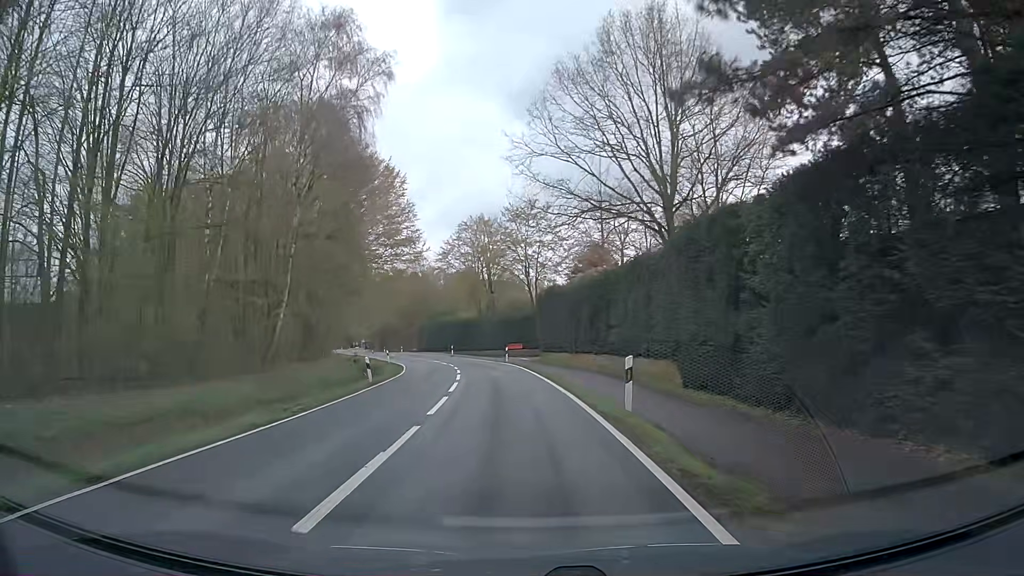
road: secondary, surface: asphalt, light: Day
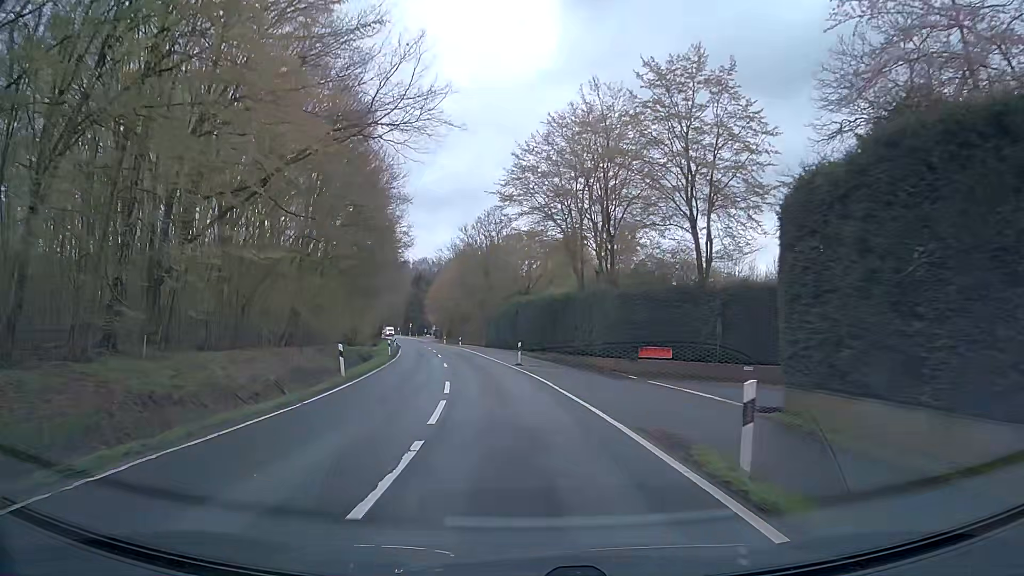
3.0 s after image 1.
(-2.5, +37.7) m; -8°
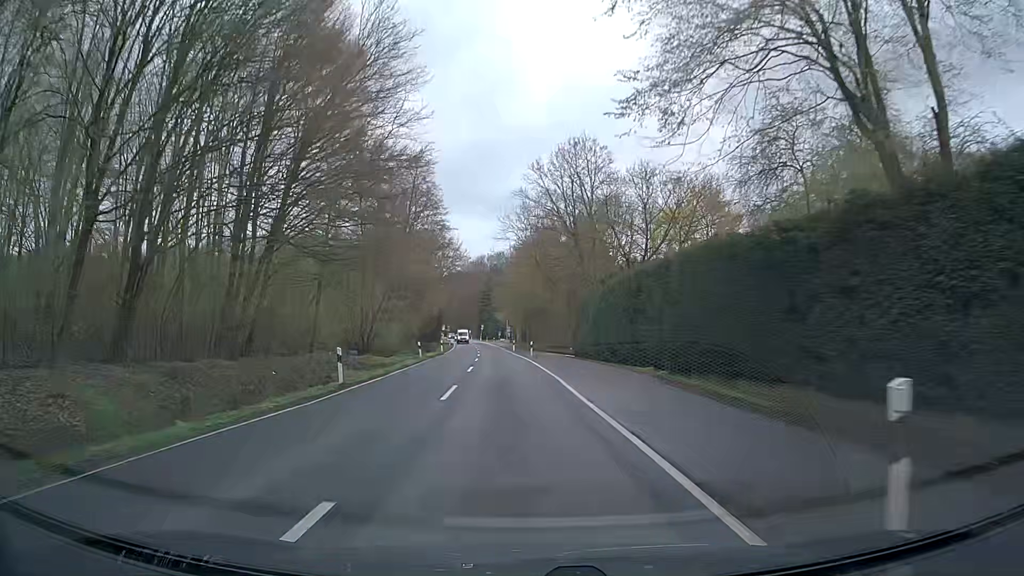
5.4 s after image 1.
(-1.9, +30.2) m; -7°
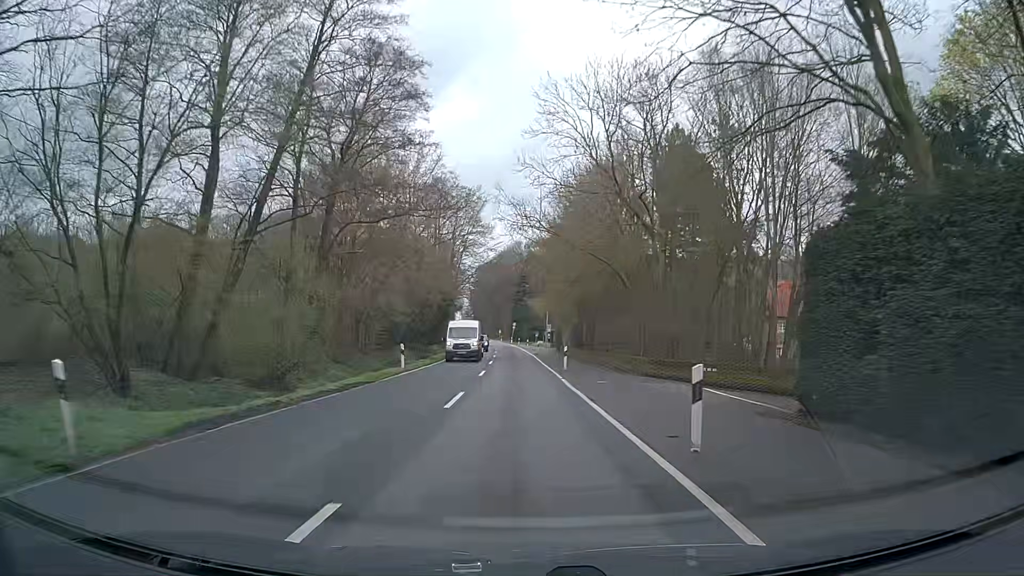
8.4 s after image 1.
(-1.1, +37.7) m; -3°
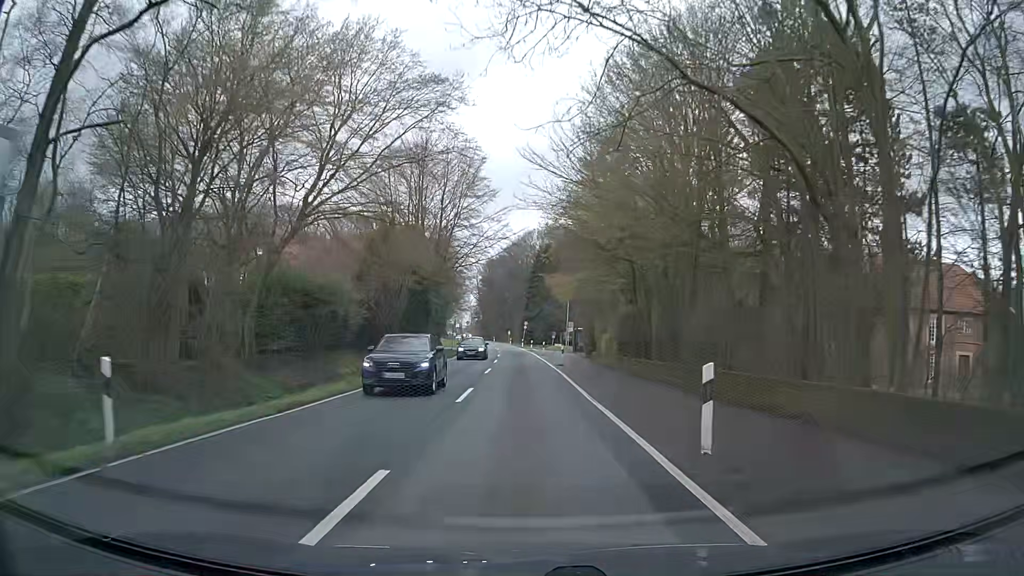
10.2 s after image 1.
(-0.2, +22.7) m; -1°
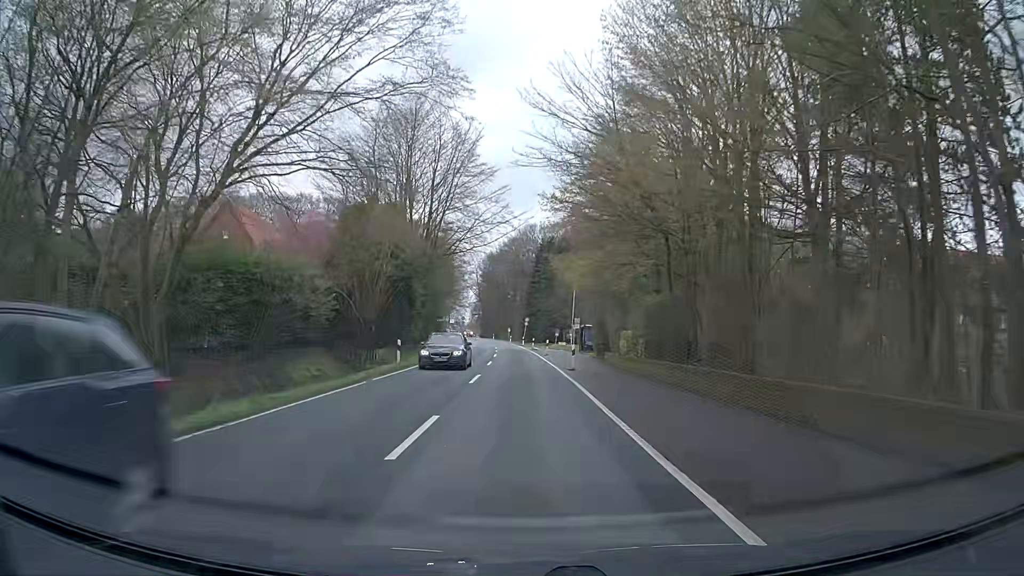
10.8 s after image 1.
(0.0, +7.6) m; -1°
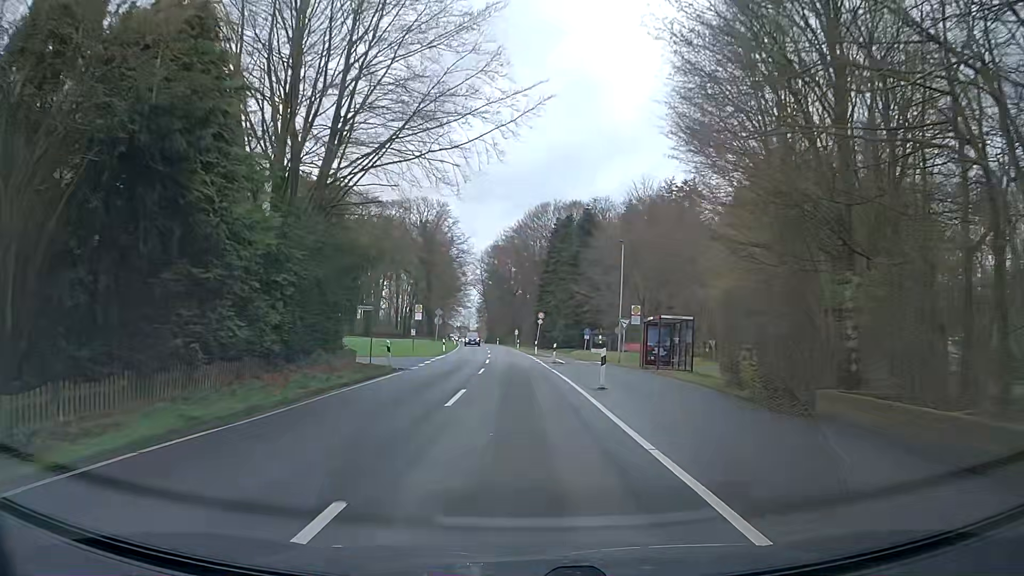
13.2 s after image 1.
(+0.1, +30.2) m; +1°
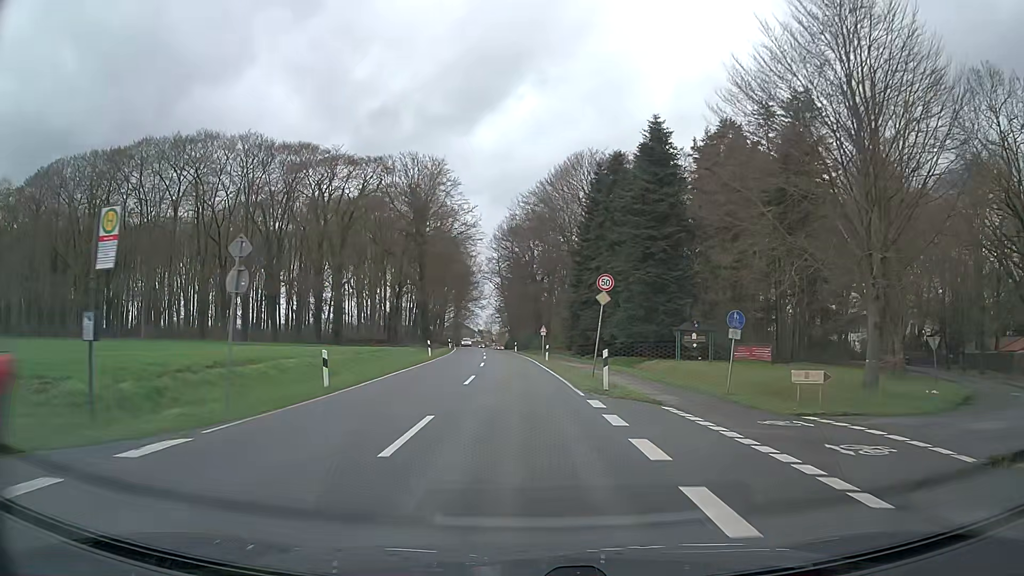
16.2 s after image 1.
(-1.4, +37.6) m; -3°
(0, +10) (0, +20) (-1, +30) (-1, +40) (-2, +50) (-2, +60) (-3, +70) (-4, +80) (-5, +90) (-6, +100) m
